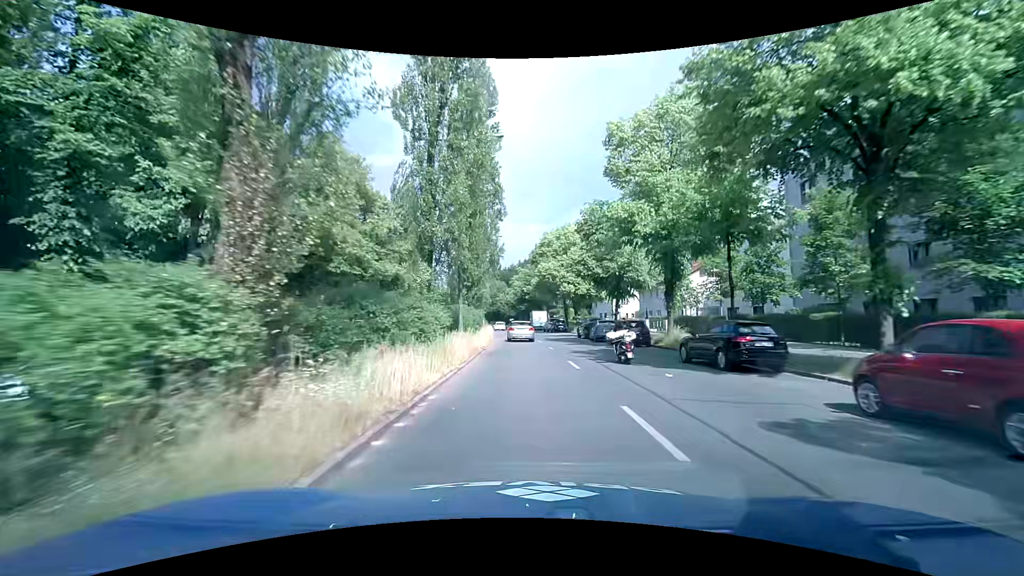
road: secondary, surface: asphalt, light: Day
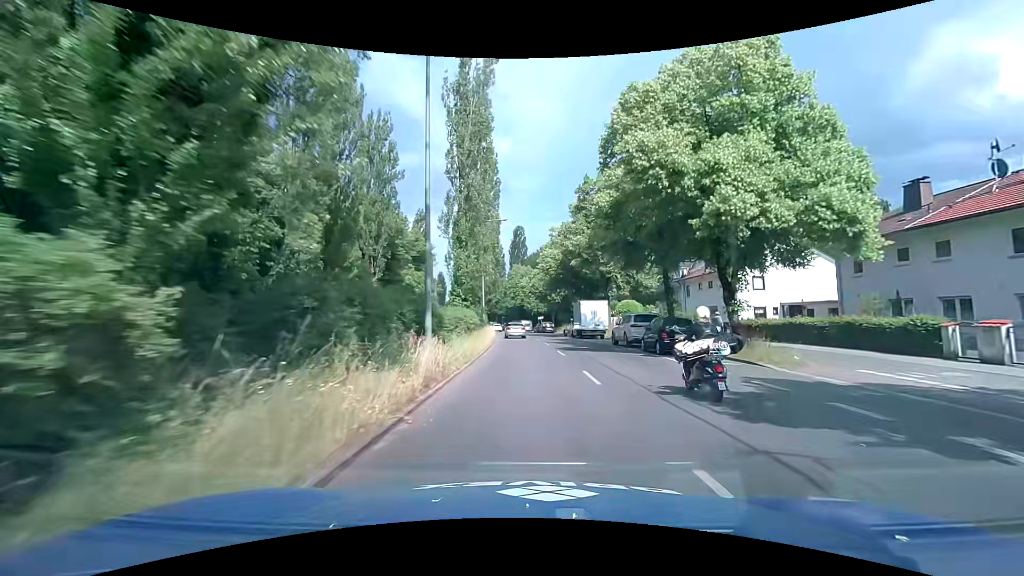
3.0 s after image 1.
(-1.1, +39.4) m; -3°
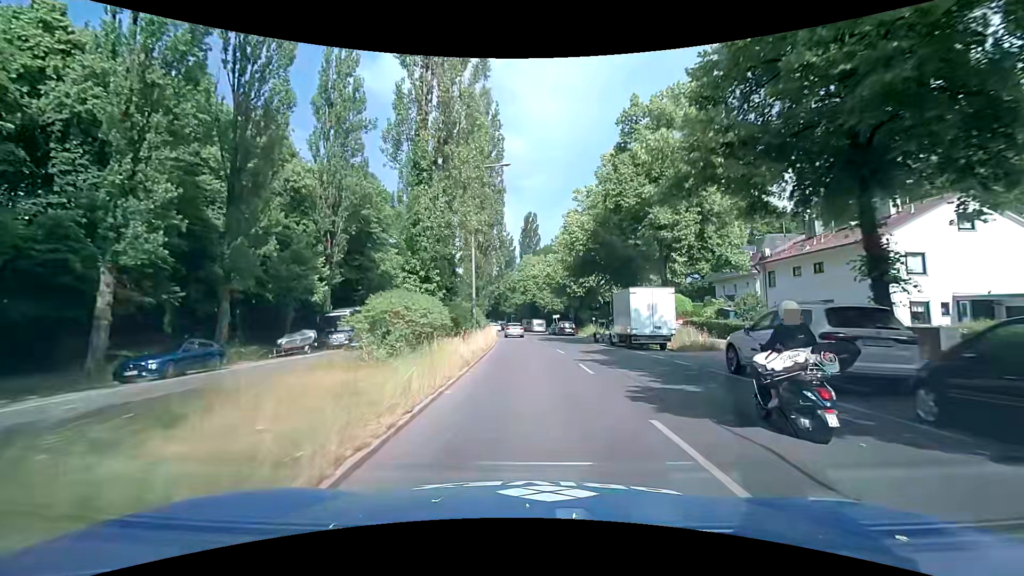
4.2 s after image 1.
(-0.3, +15.8) m; -2°
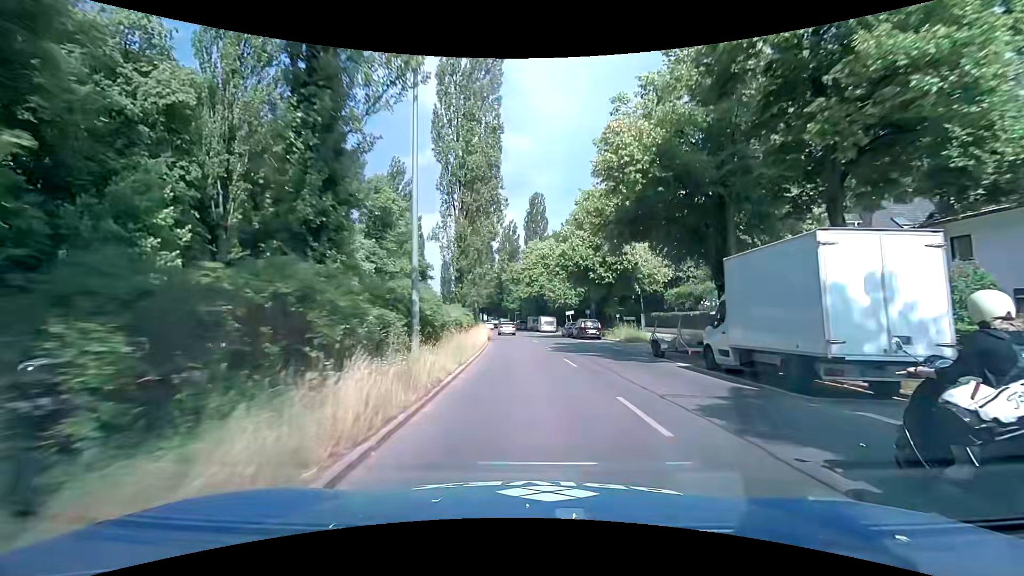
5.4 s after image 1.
(-0.1, +15.9) m; -1°
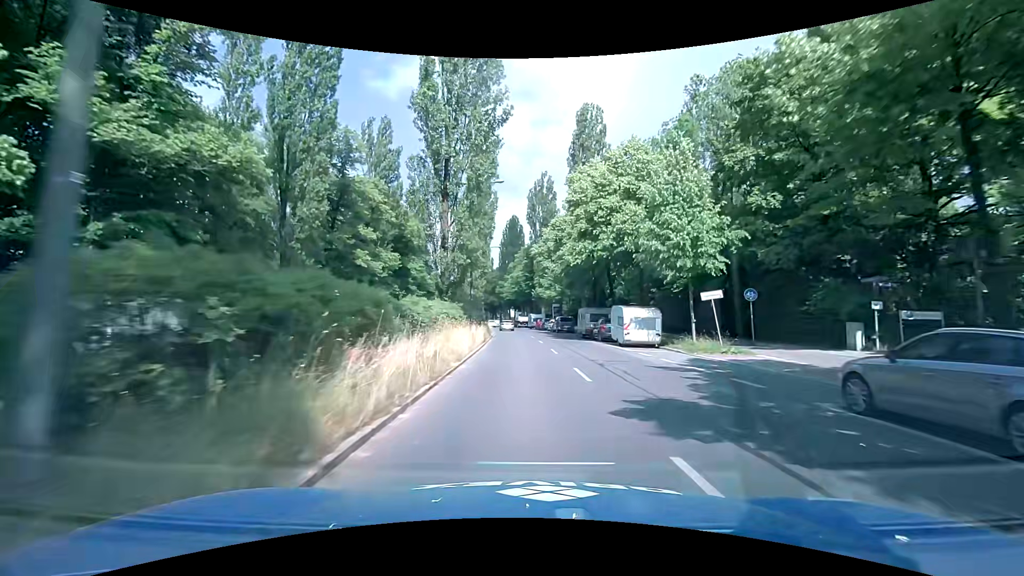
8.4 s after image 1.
(-1.5, +39.8) m; -4°
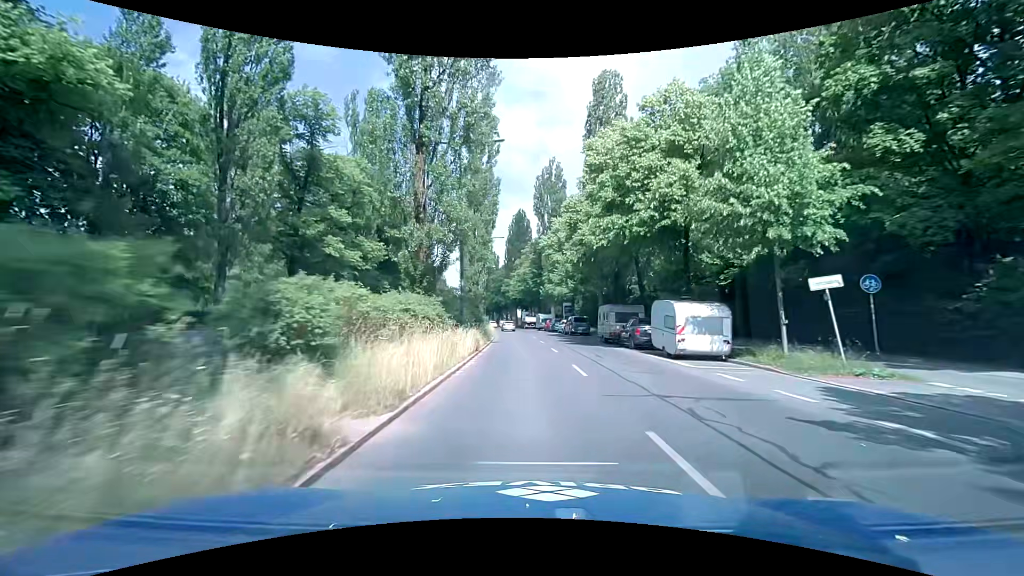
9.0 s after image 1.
(0.0, +7.9) m; -1°
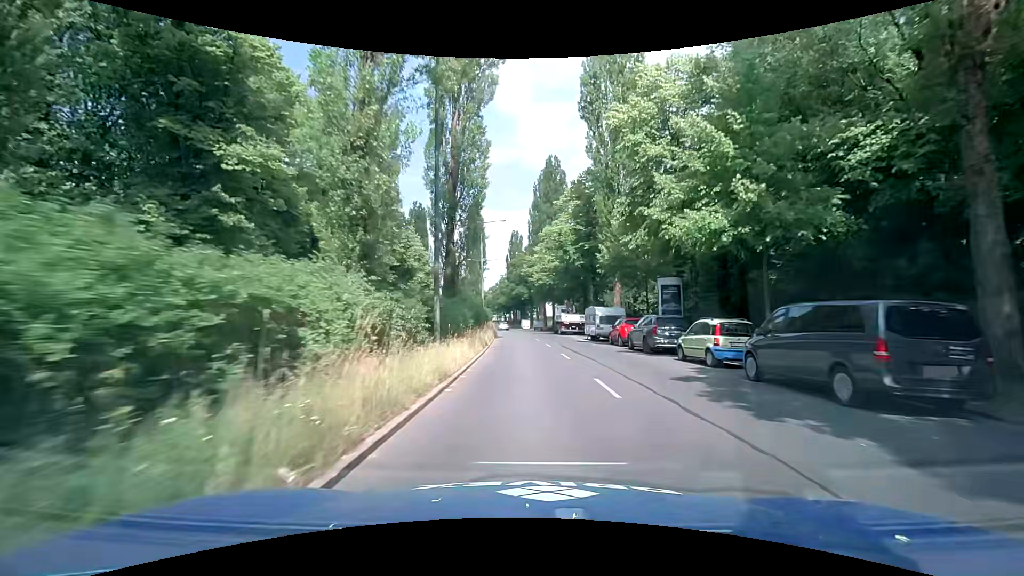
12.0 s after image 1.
(-0.9, +39.3) m; -3°
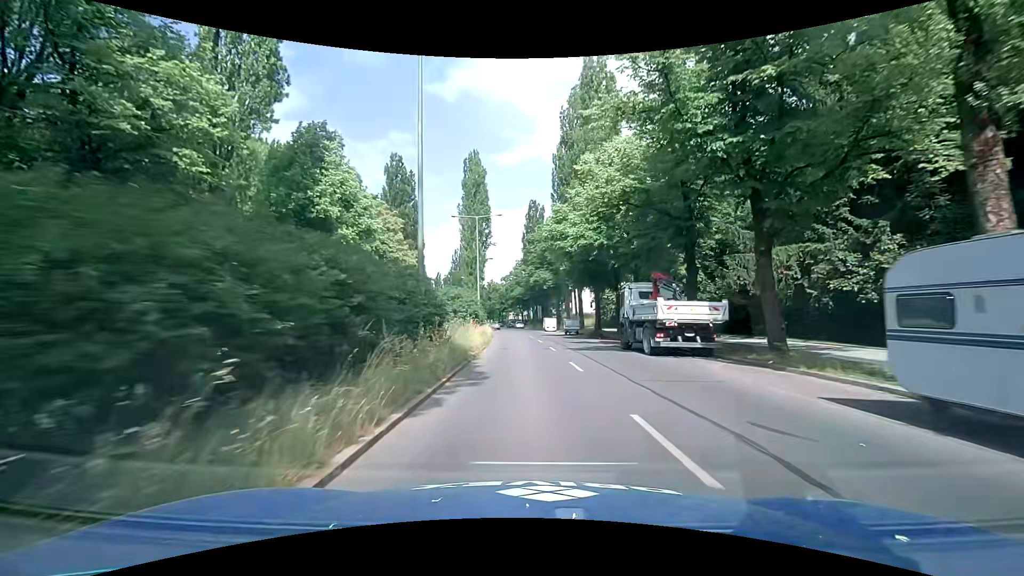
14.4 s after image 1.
(-0.8, +31.7) m; -3°
(0, +10) (0, +20) (-1, +30) (-1, +40) (-2, +50) (-3, +60) (-4, +70) (-5, +80) (-7, +90) (-8, +100) m
